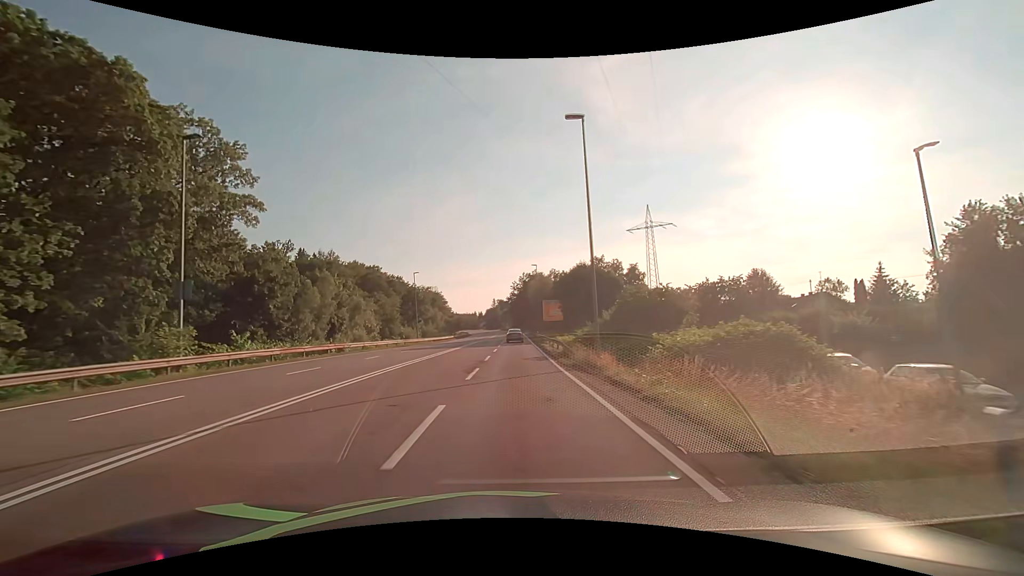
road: secondary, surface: asphalt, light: Day
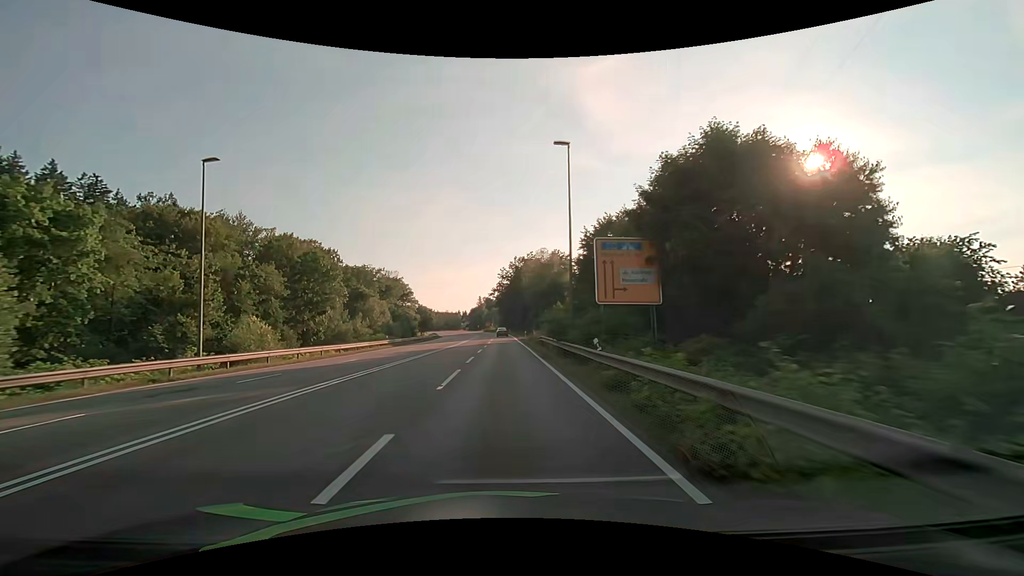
(+0.8, +46.9) m; +2°
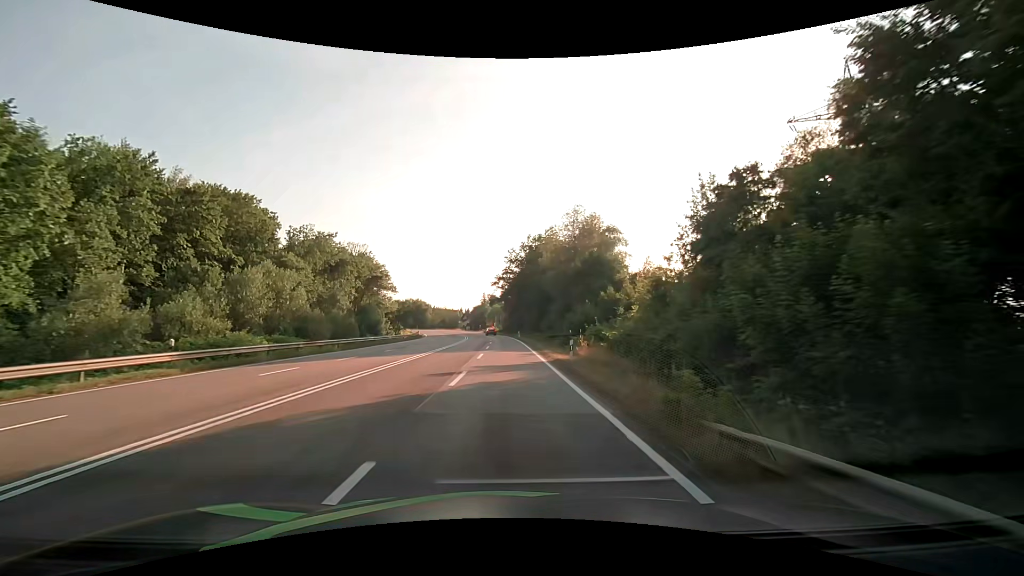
(-0.4, +36.9) m; -1°
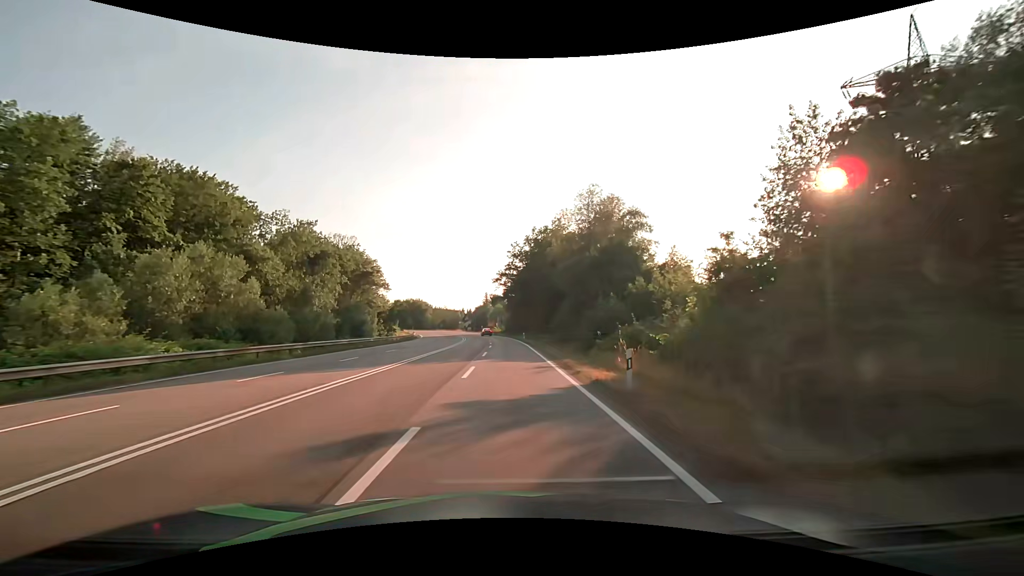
(0.0, +9.3) m; 0°
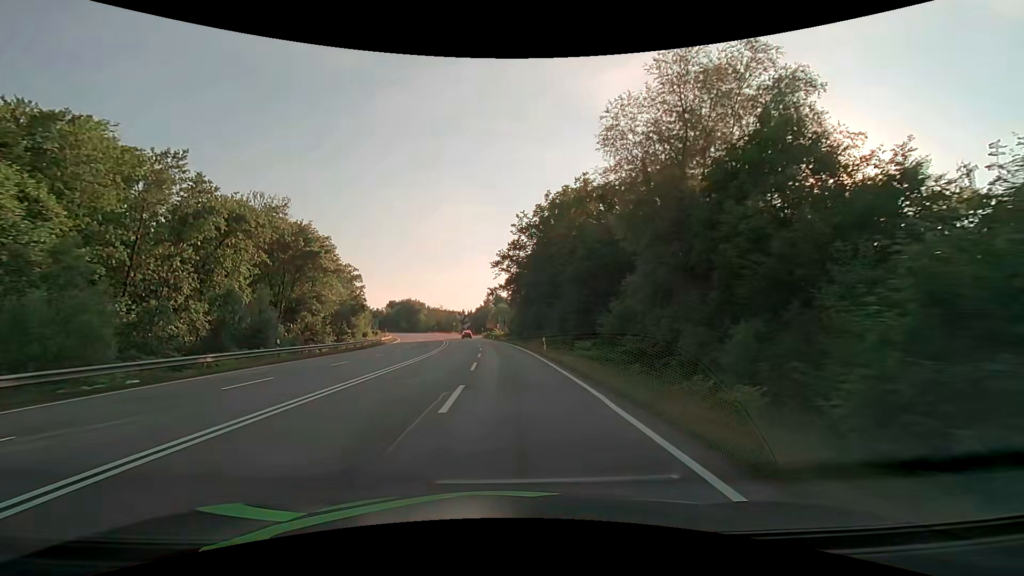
(-0.2, +28.2) m; -1°
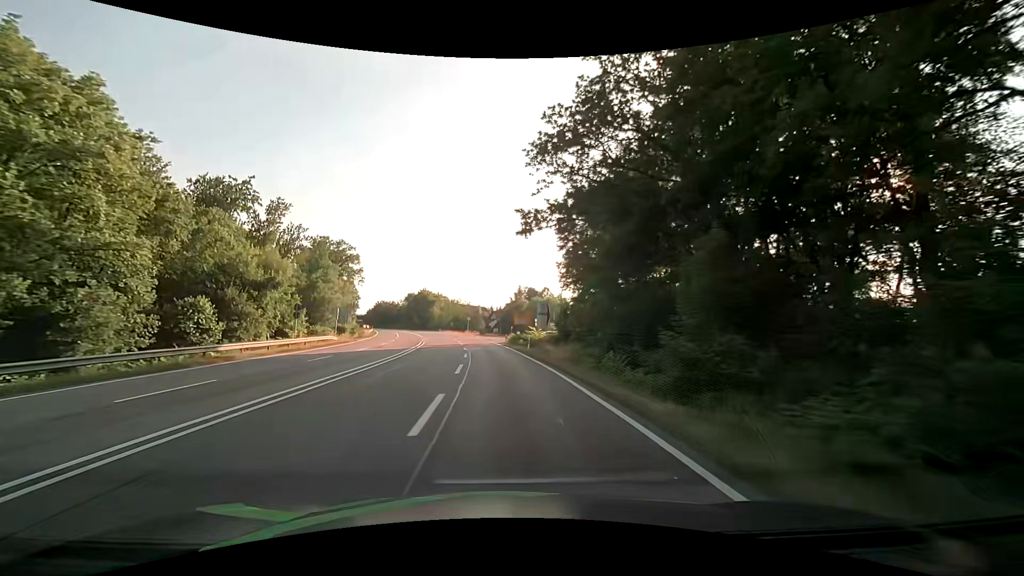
(-1.4, +46.8) m; -3°
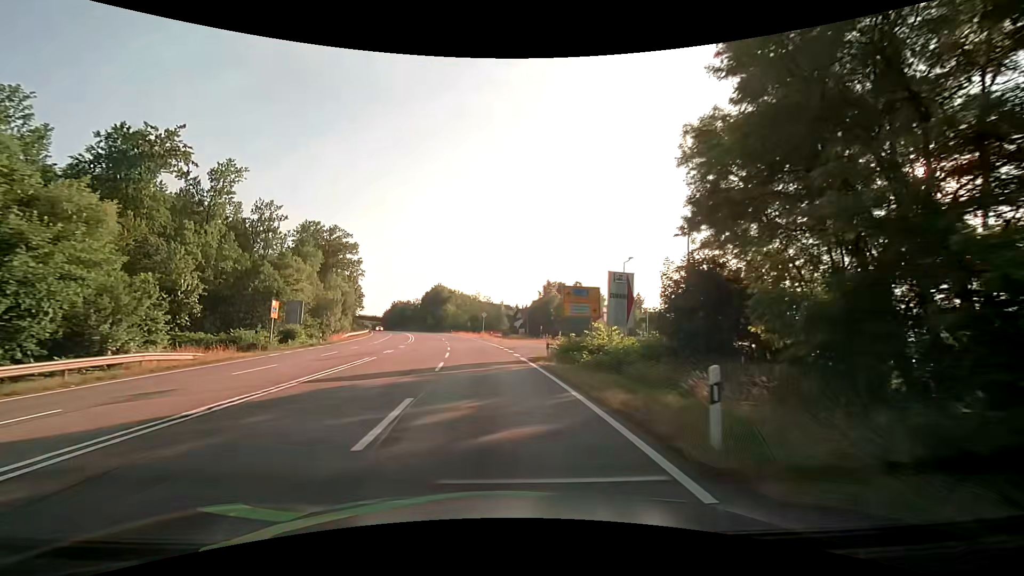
(-0.7, +28.1) m; -3°
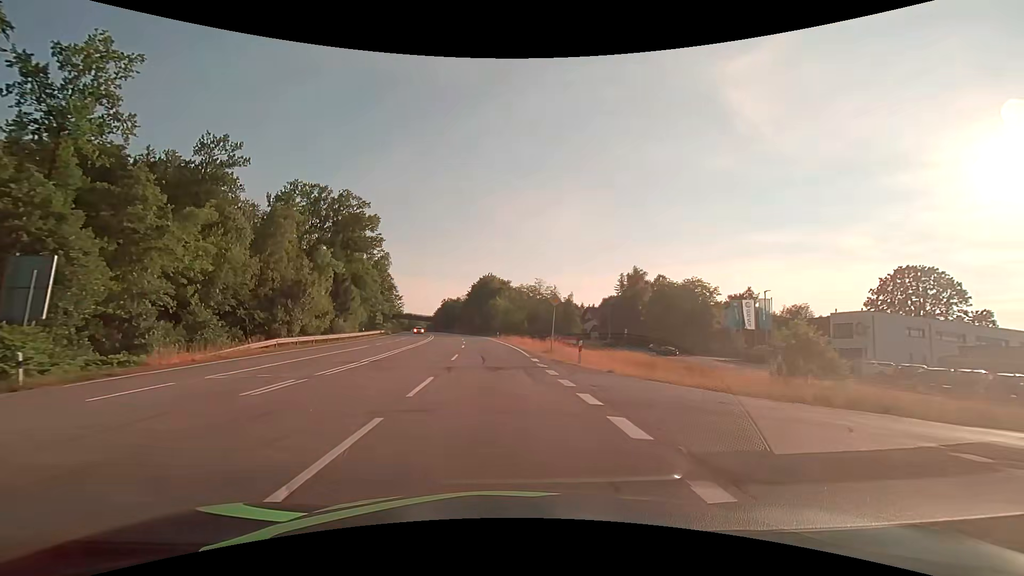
(-2.0, +37.5) m; -6°
(0, +10) (-1, +20) (-1, +30) (-2, +40) (-3, +50) (-4, +60) (-5, +70) (-6, +80) (-8, +90) (-9, +100) m
